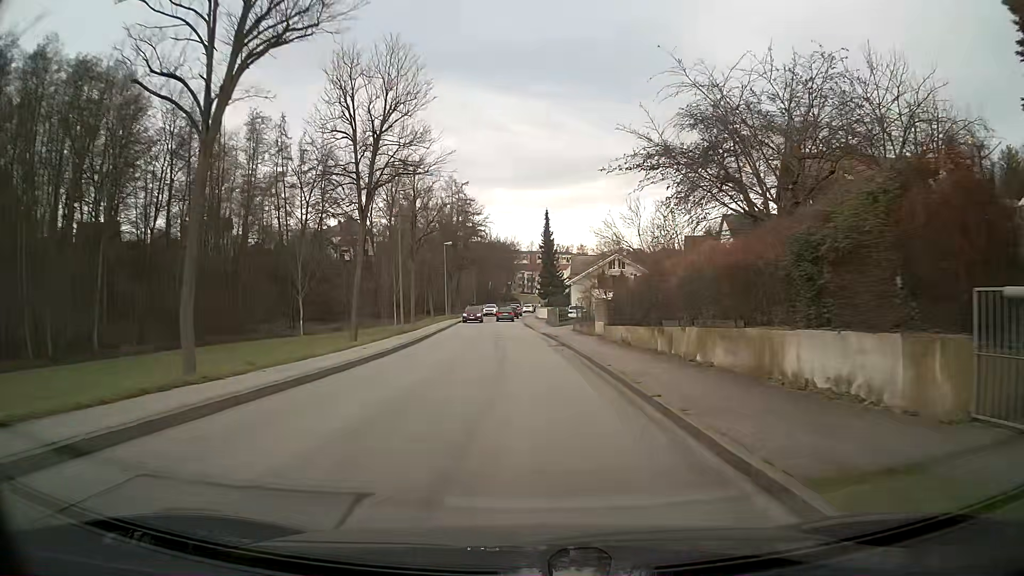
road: unclassified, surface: asphalt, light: Day
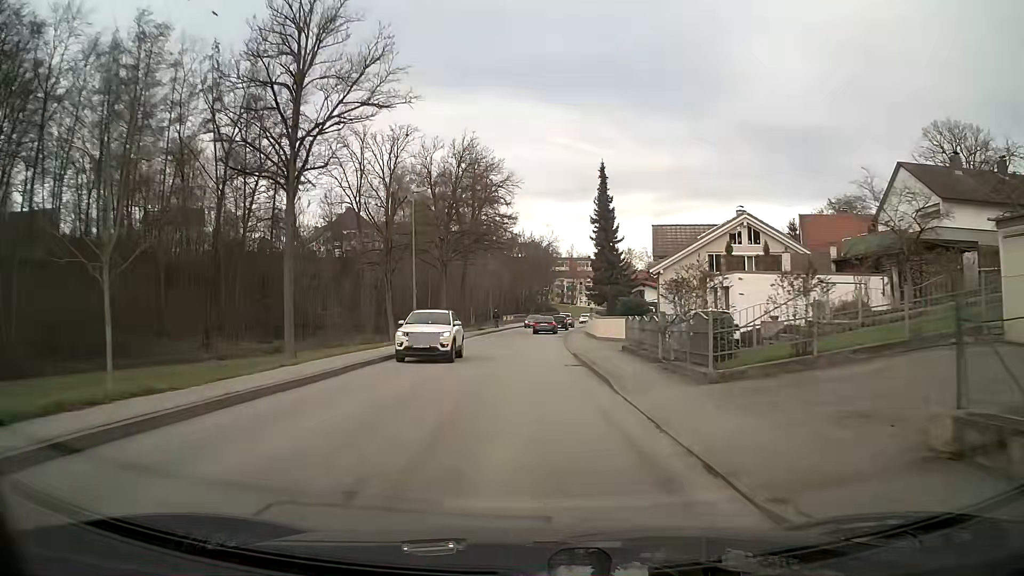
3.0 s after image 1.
(-0.9, +34.4) m; -3°
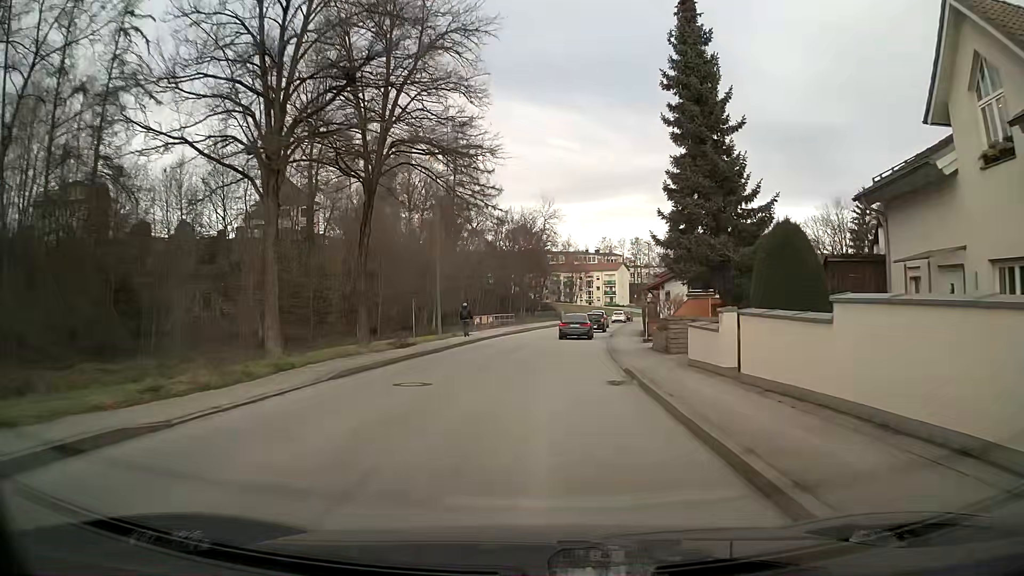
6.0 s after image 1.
(+0.1, +33.7) m; +1°
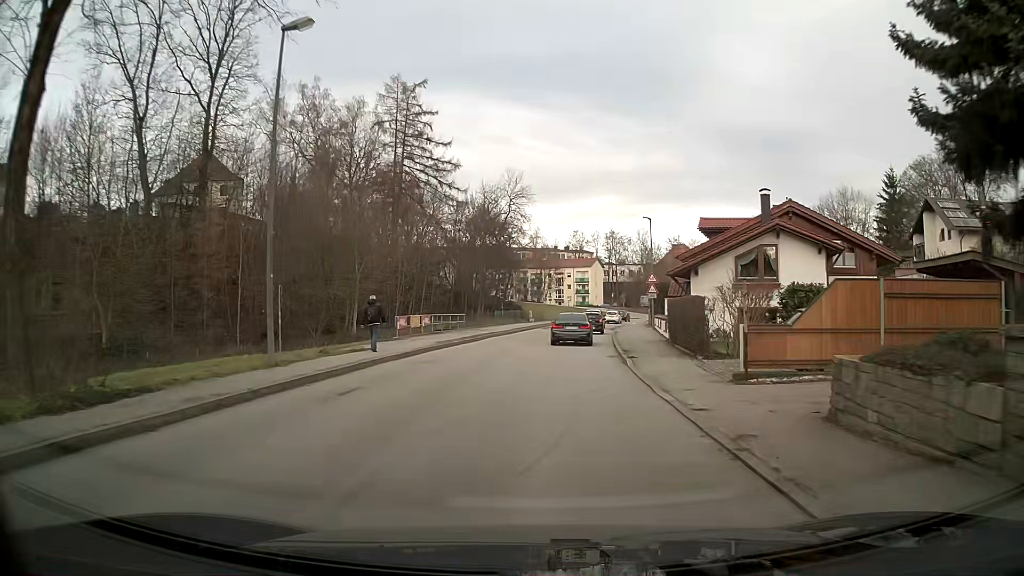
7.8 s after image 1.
(+0.4, +17.9) m; +3°
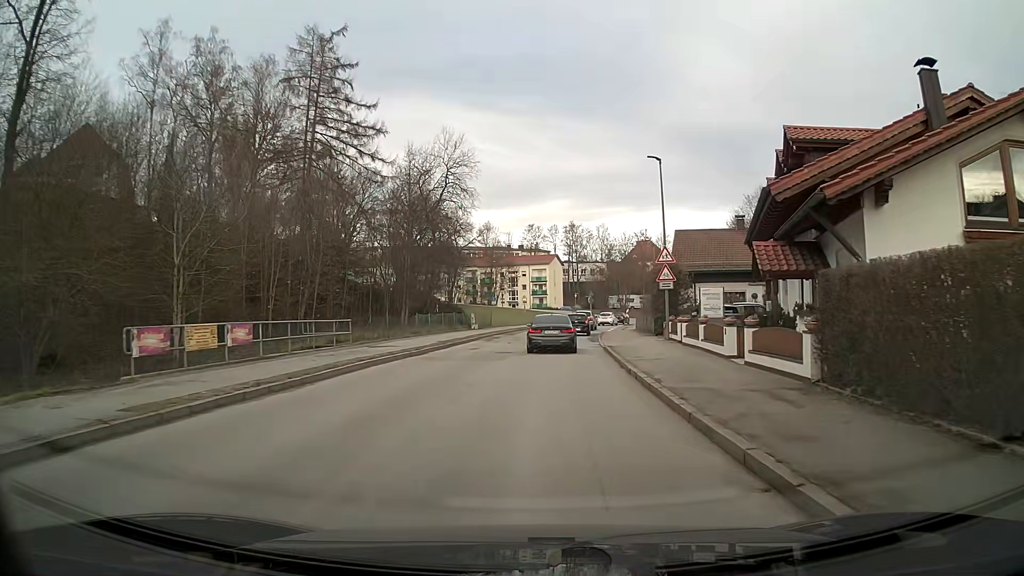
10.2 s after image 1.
(+0.7, +19.4) m; +3°
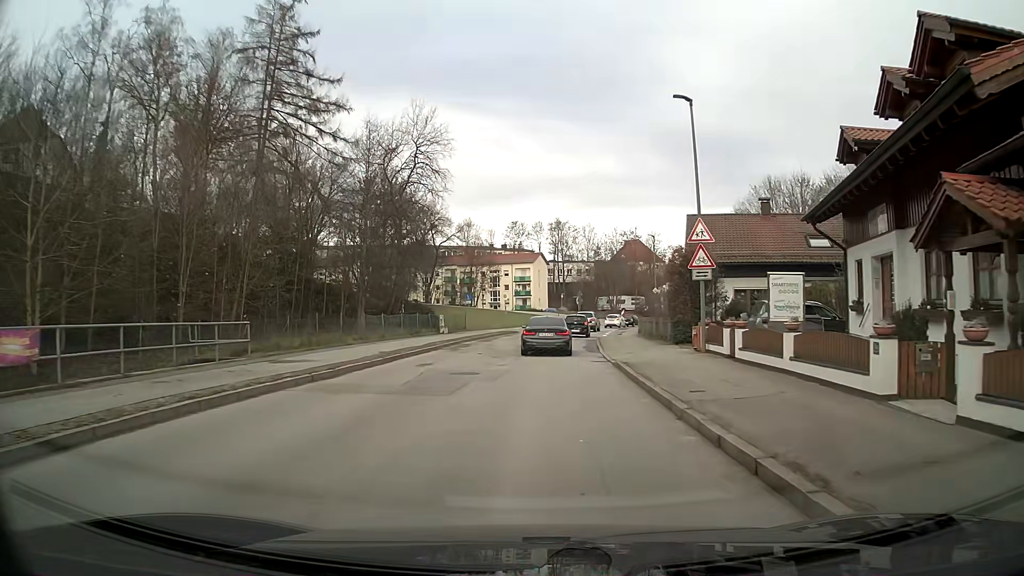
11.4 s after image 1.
(+0.1, +8.9) m; +1°
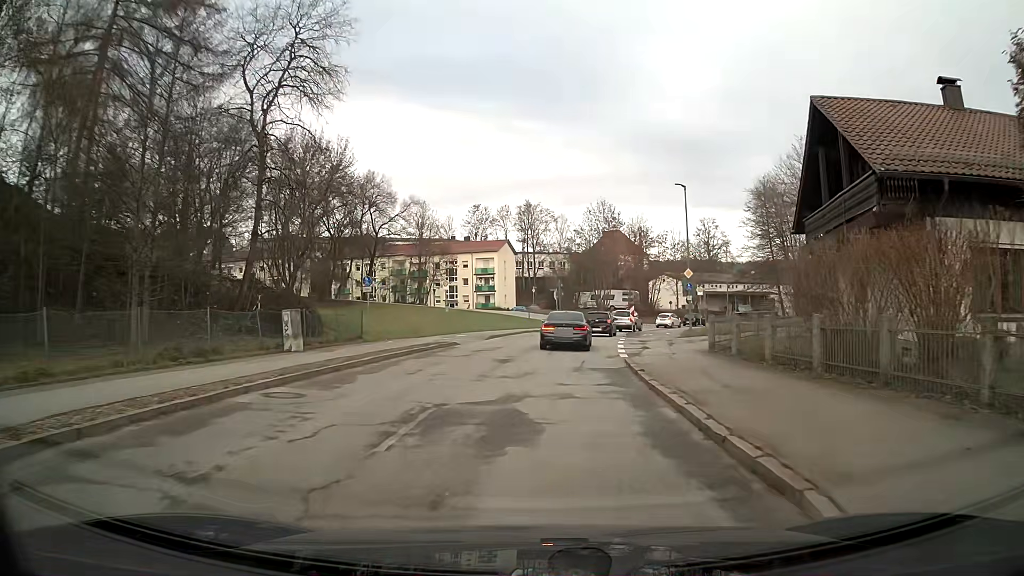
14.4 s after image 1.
(+0.5, +23.5) m; +3°
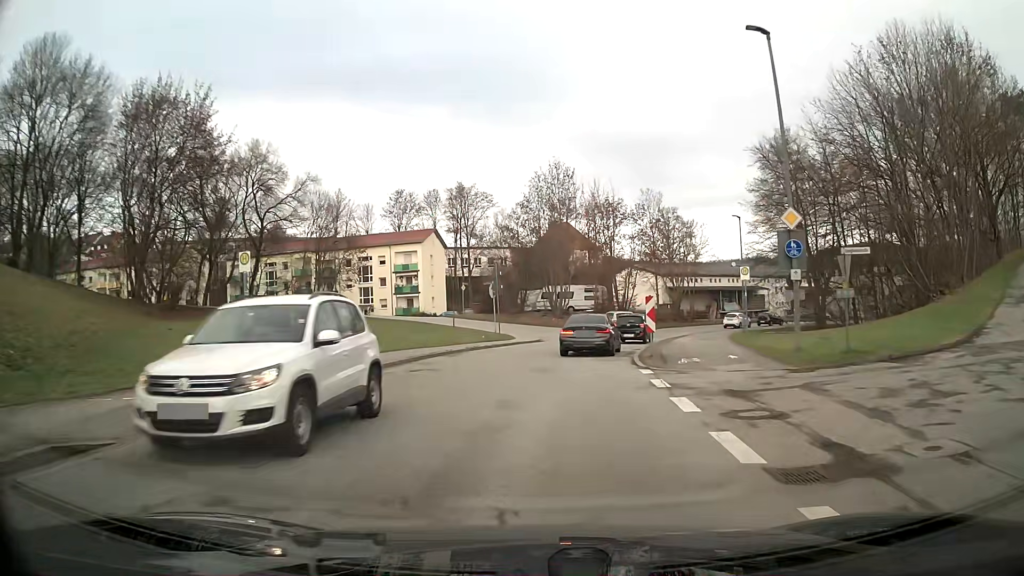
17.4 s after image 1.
(+0.9, +21.7) m; +5°
(0, +10) (+1, +20) (+3, +30) (+6, +39) (+10, +48) (+16, +57) (+22, +64) (+29, +71) (+37, +77) (+46, +82) m
